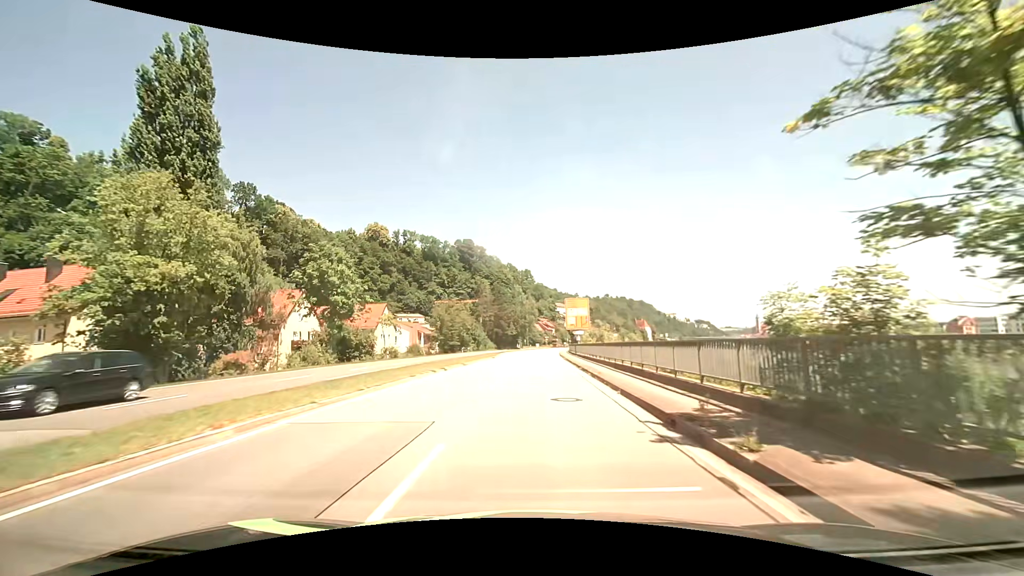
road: primary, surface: asphalt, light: Day
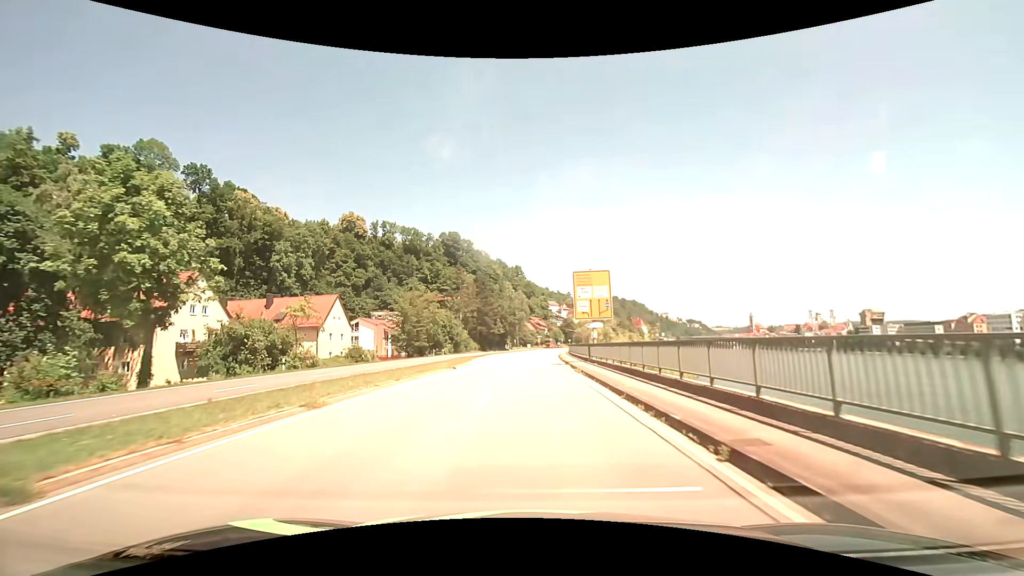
(+0.2, +21.1) m; +1°
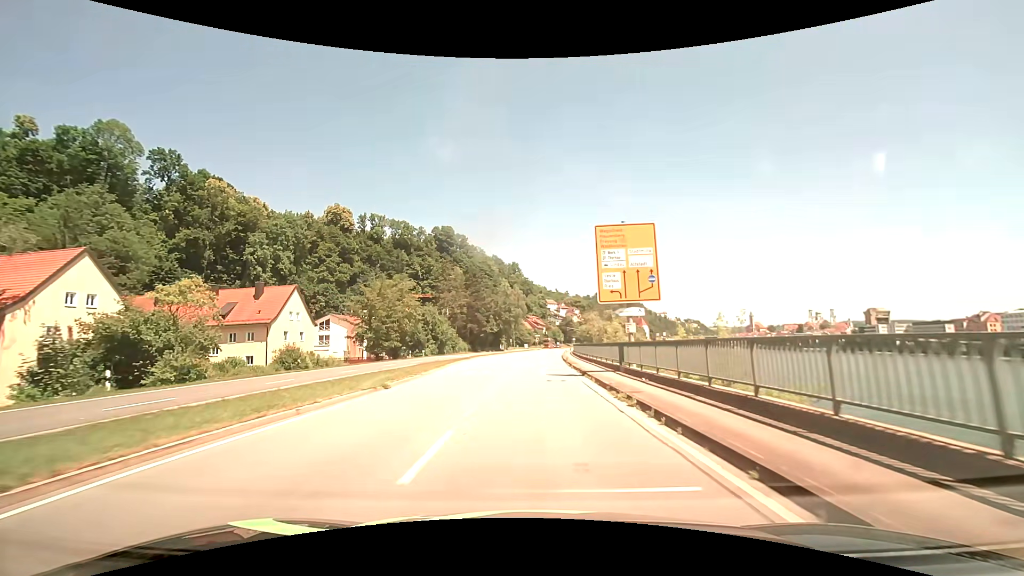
(+0.1, +13.6) m; 0°
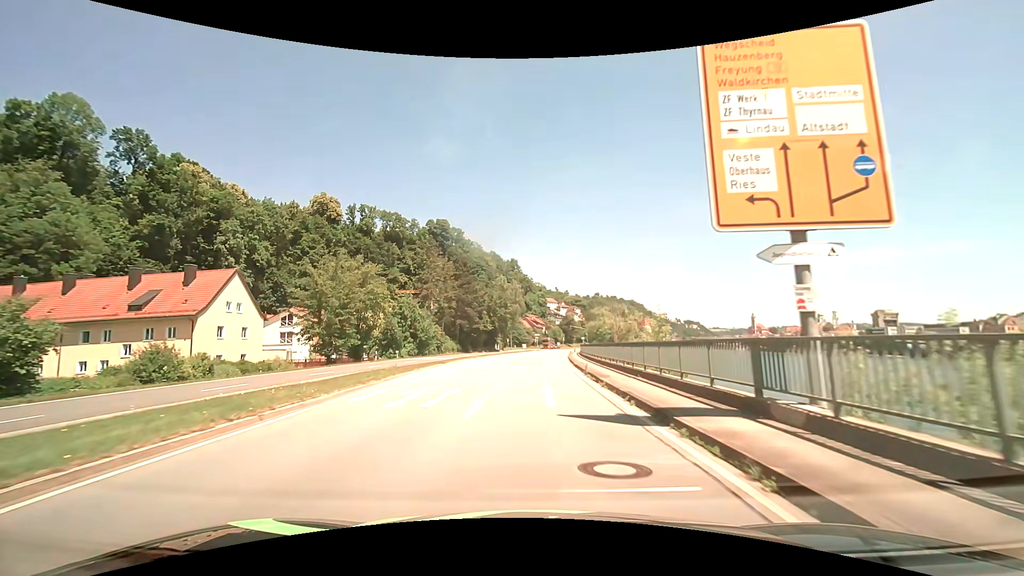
(0.0, +13.6) m; 0°
(0, +10) (0, +20) (0, +30) (+1, +40) (+1, +50) (+2, +60) (+3, +70) (+3, +80) (+4, +90) (+6, +100) m
